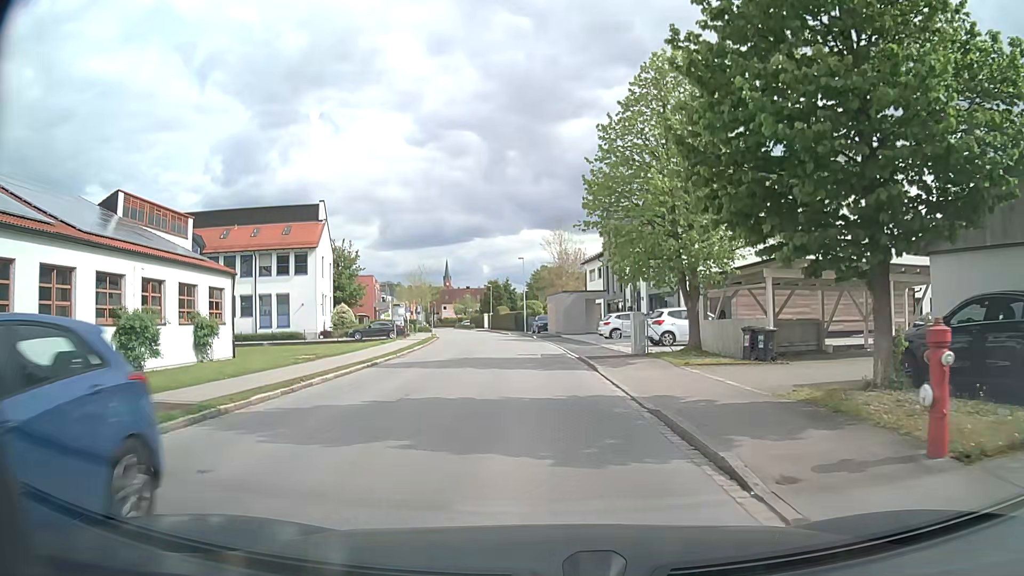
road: residential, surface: asphalt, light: Day
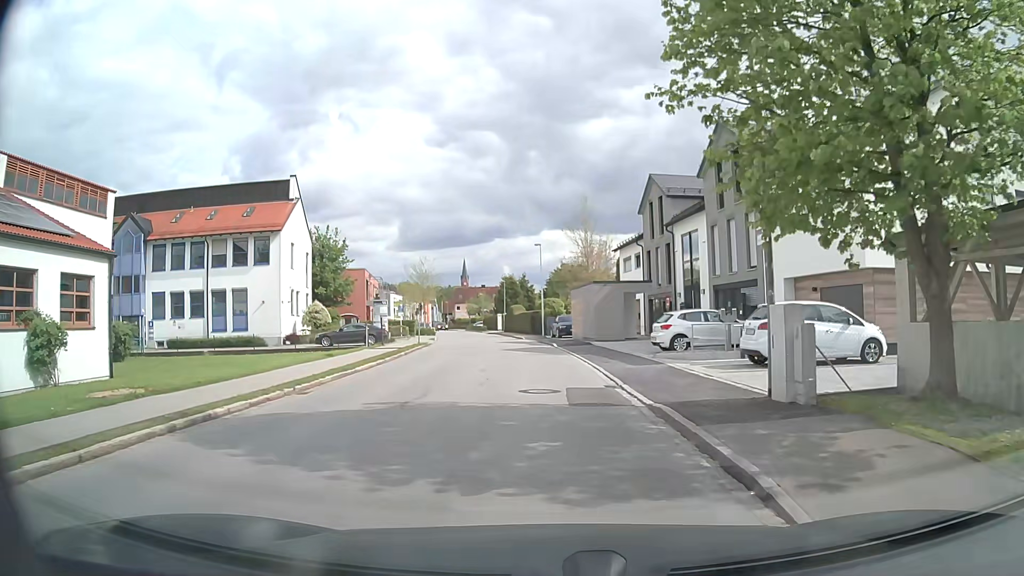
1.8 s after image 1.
(-0.2, +12.5) m; -1°
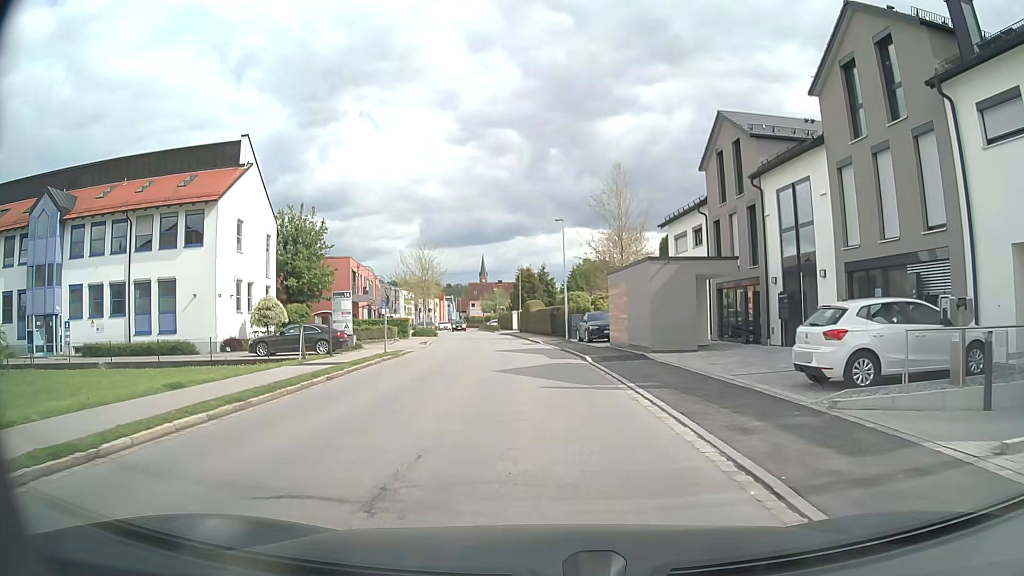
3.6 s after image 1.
(-0.4, +12.5) m; -3°
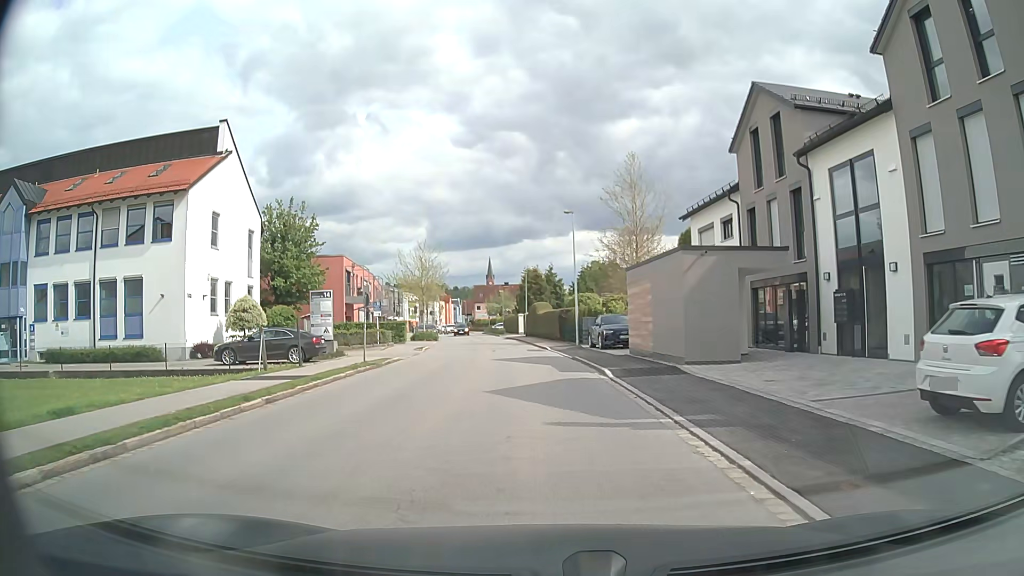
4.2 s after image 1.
(0.0, +4.1) m; 0°
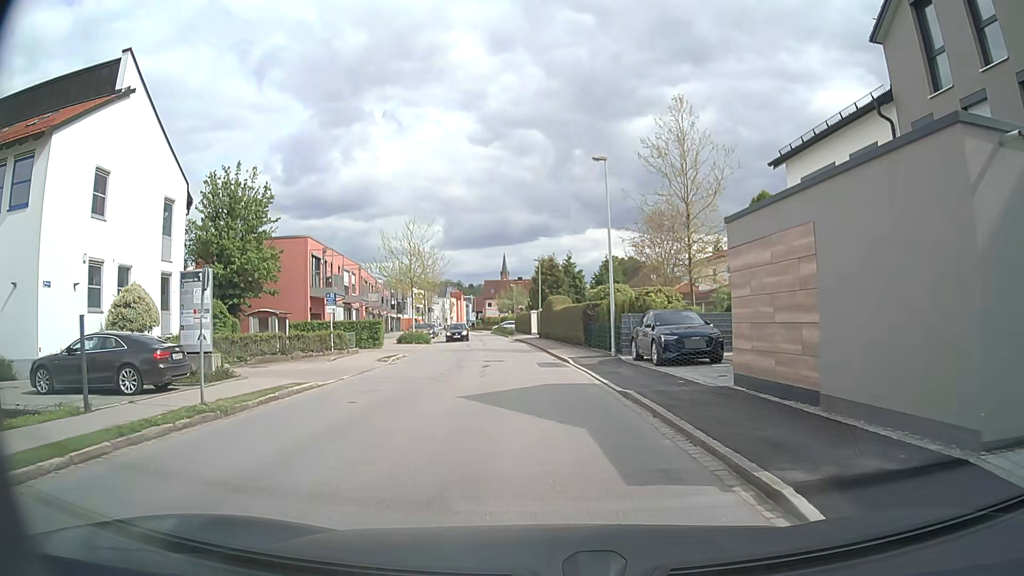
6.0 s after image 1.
(-0.2, +11.8) m; -1°
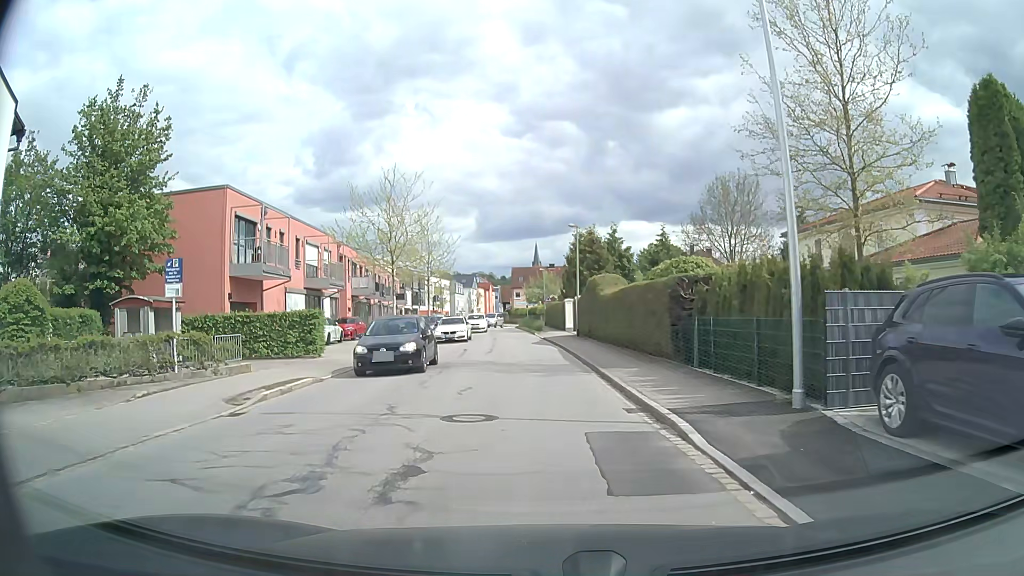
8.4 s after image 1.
(-0.4, +15.6) m; -3°
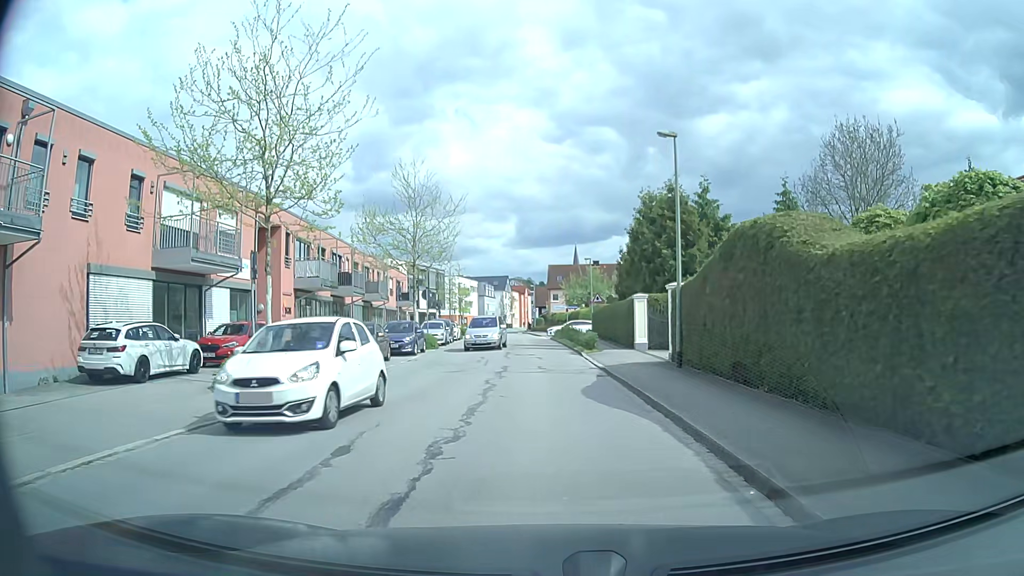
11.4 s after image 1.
(-0.7, +19.9) m; -3°
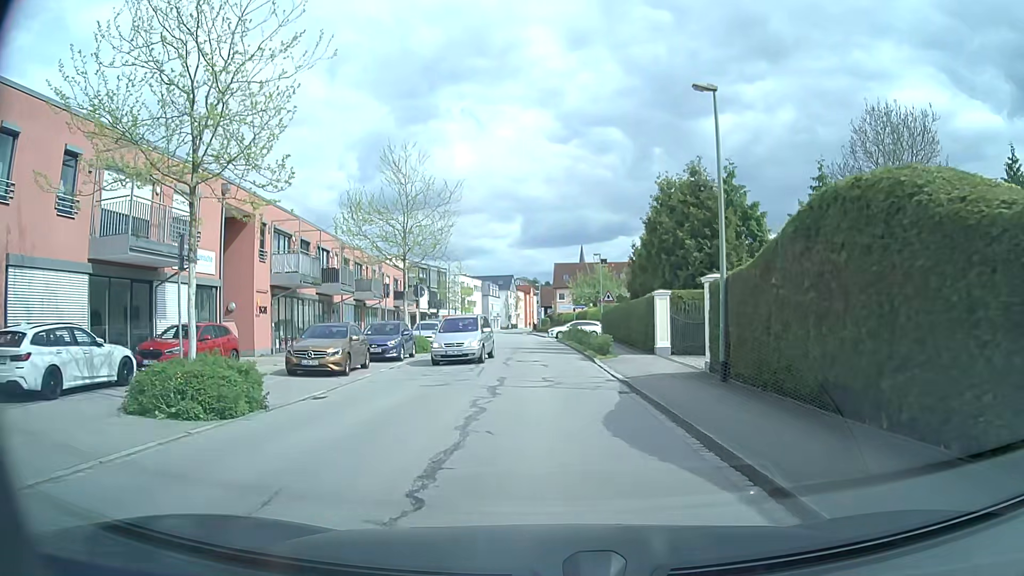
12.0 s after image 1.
(0.0, +3.9) m; 0°
(0, +10) (0, +20) (-1, +30) (-1, +40) (-2, +50) (-2, +60) (-3, +70) (-4, +80) (-5, +90) (-6, +100) m
